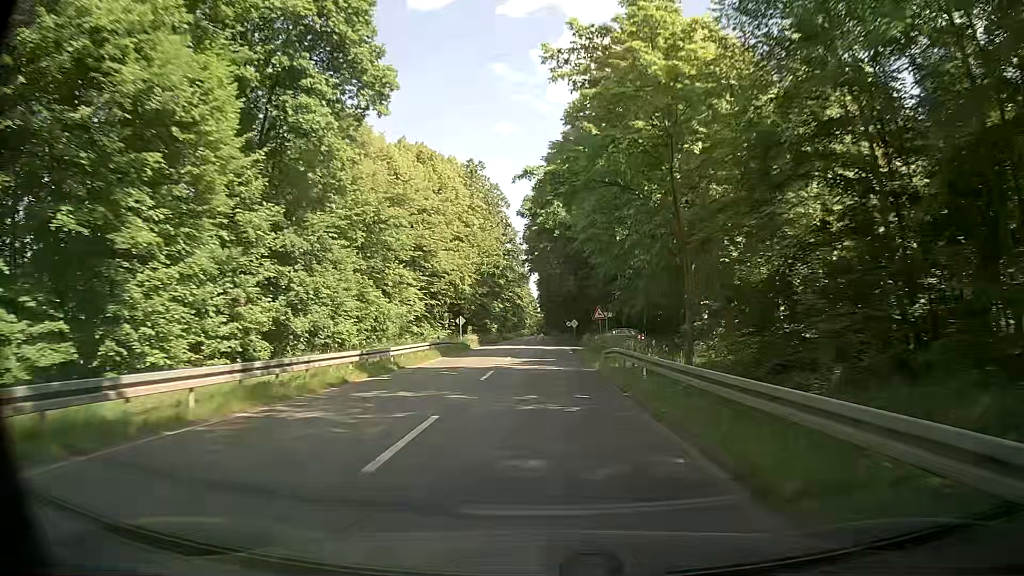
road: primary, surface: asphalt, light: Day
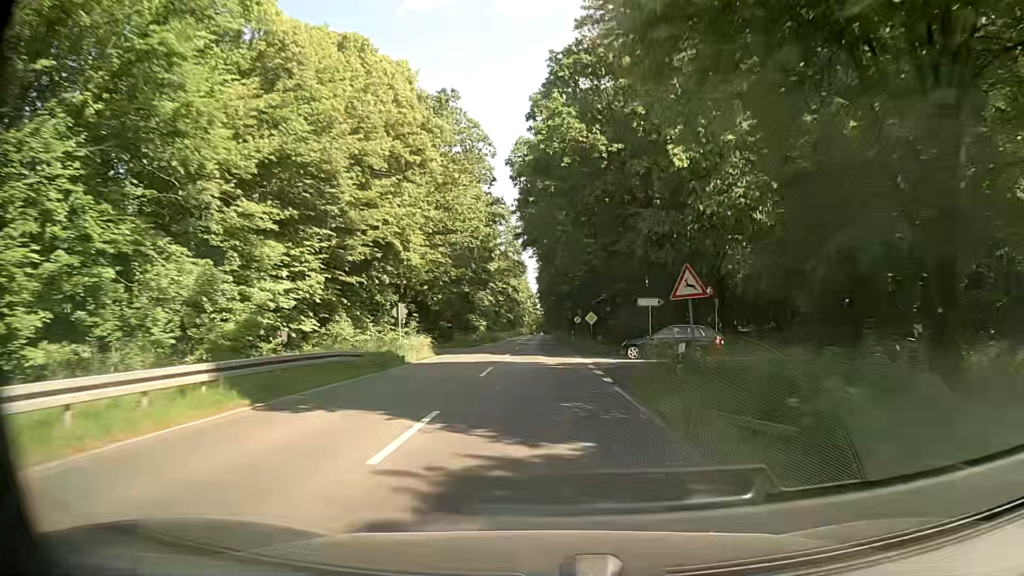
(-0.1, +23.5) m; 0°
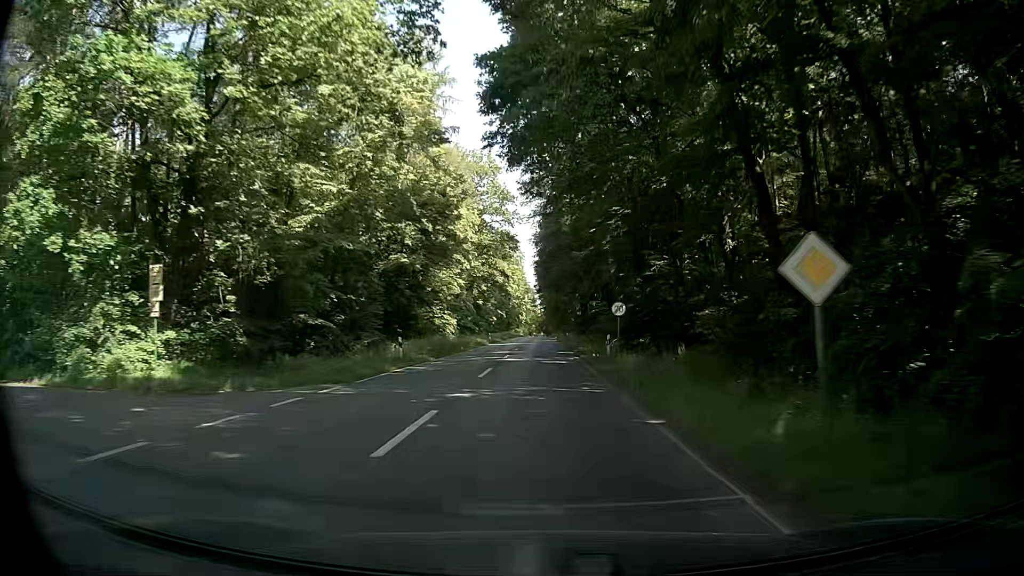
(+0.1, +35.3) m; 0°
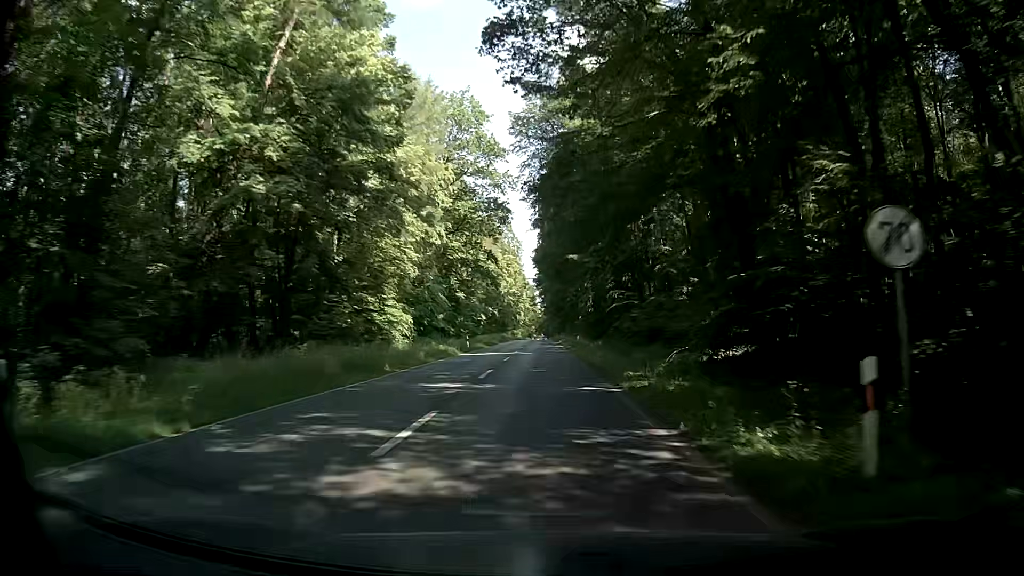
(0.0, +23.6) m; 0°
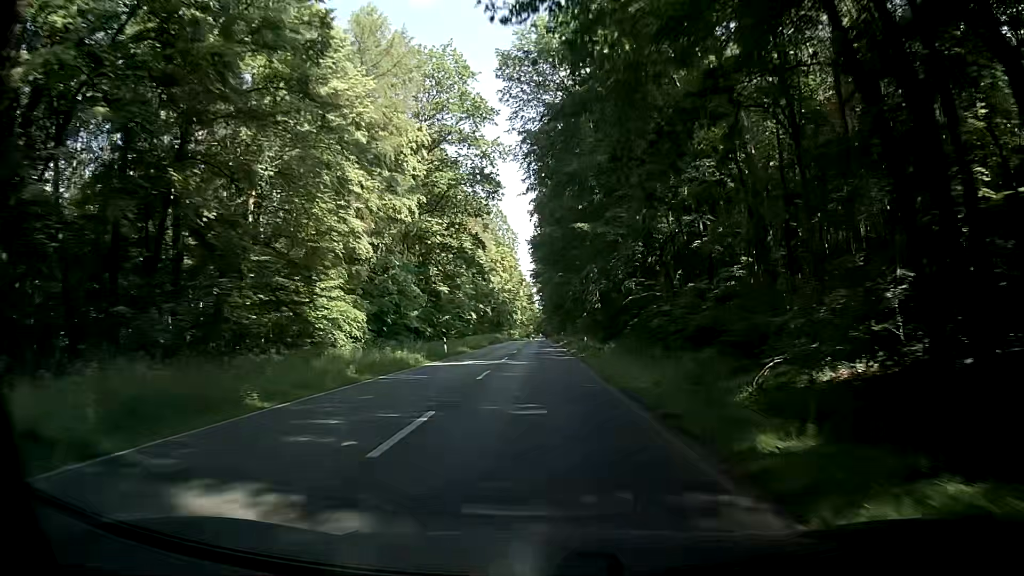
(-0.1, +12.0) m; 0°
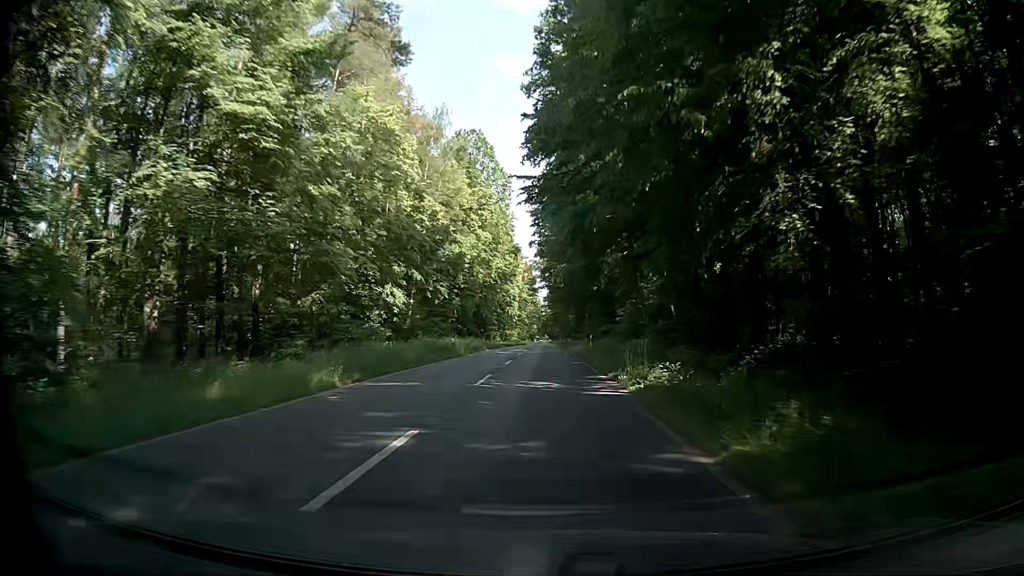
(+0.1, +50.0) m; 0°
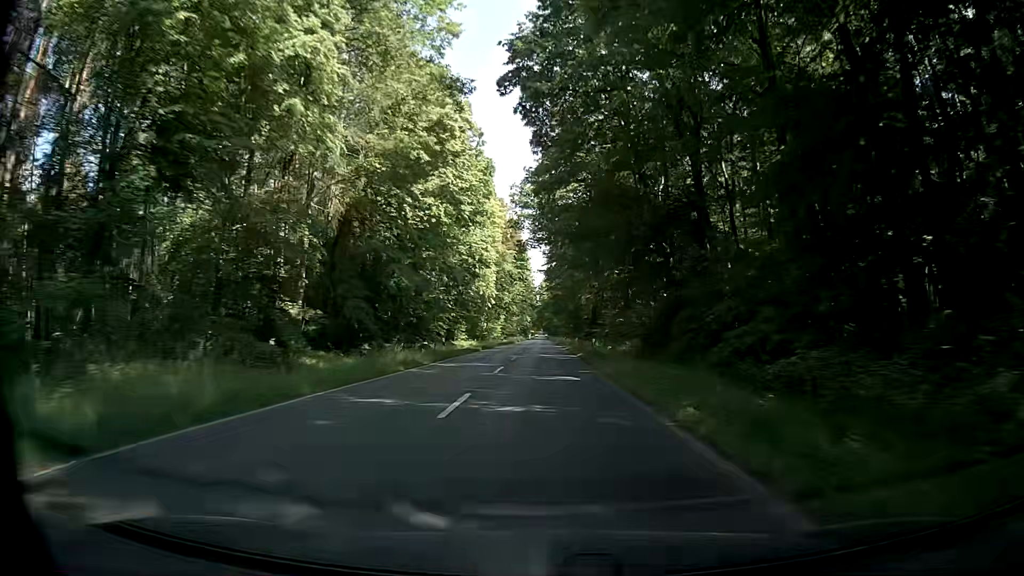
(-0.5, +53.9) m; 0°
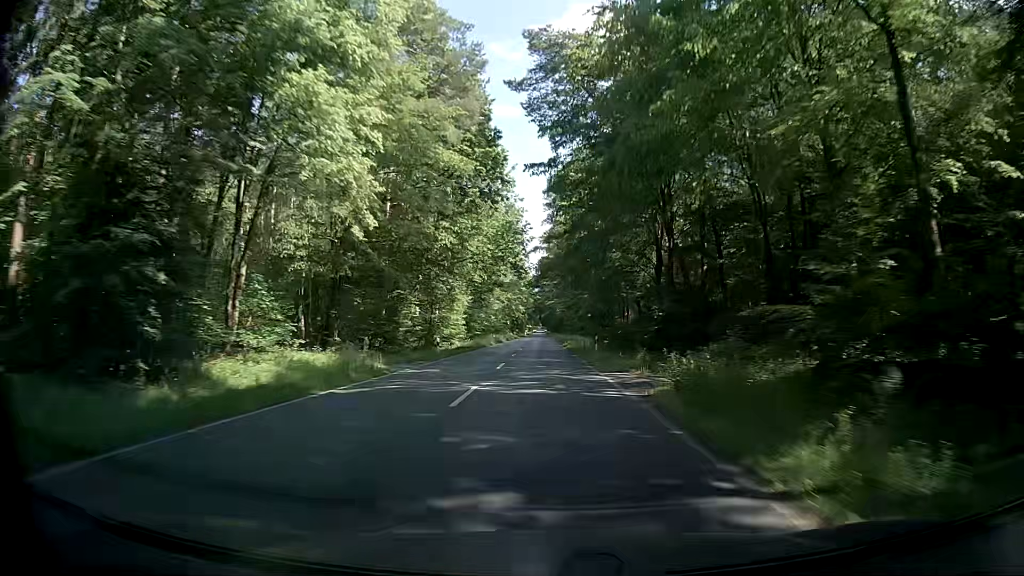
(+0.5, +57.8) m; +1°
(0, +10) (0, +20) (0, +30) (-1, +40) (-1, +50) (-1, +60) (-1, +70) (-2, +80) (-2, +90) (-2, +100) m
